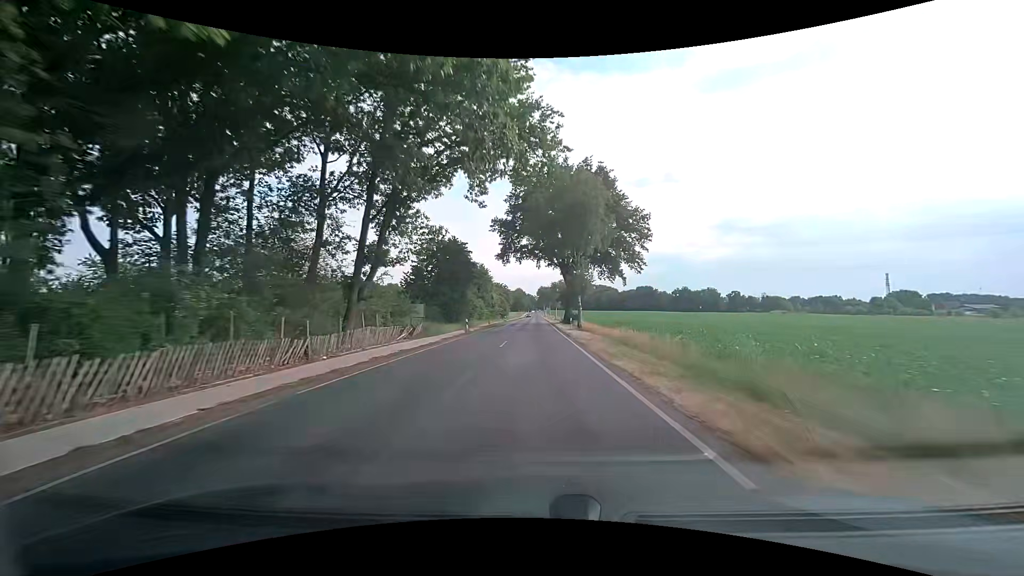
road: secondary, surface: asphalt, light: Day
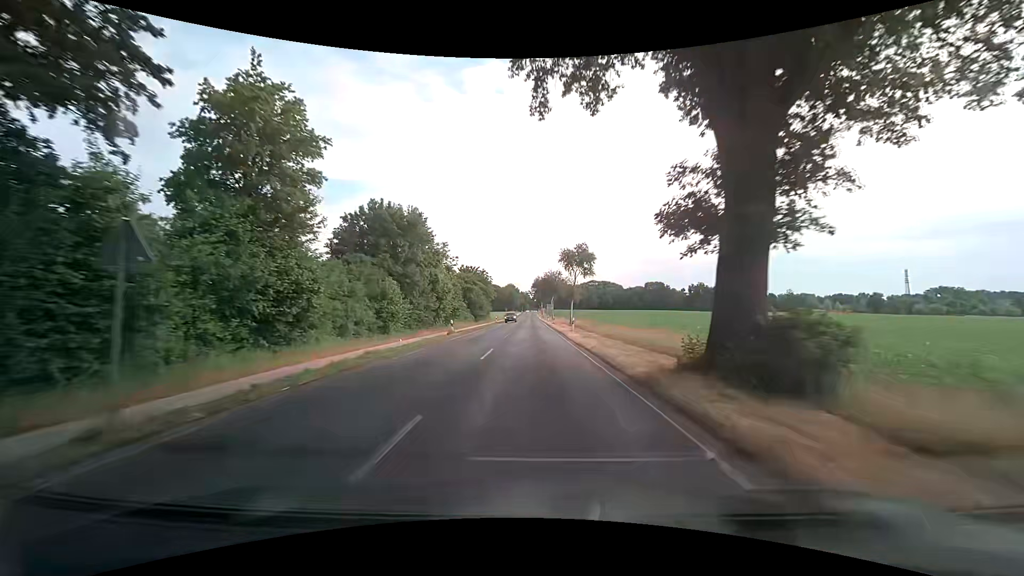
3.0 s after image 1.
(+0.3, +53.3) m; +1°
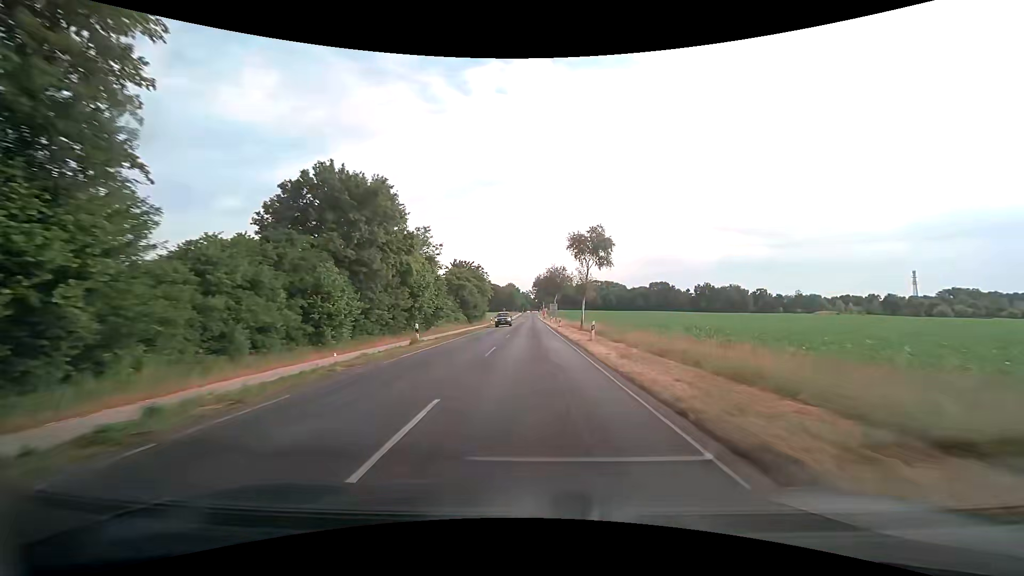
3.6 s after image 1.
(-0.1, +10.7) m; -1°
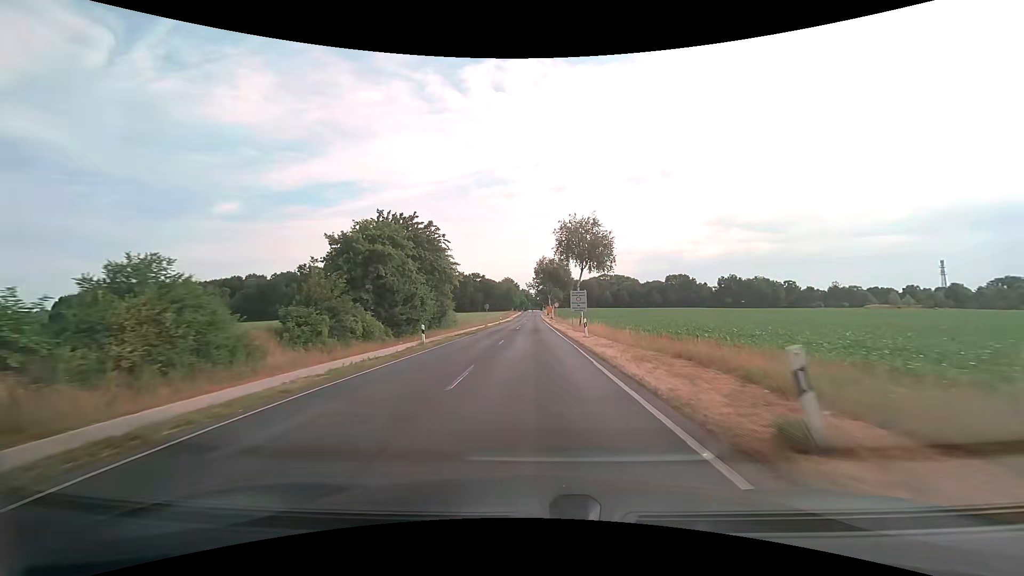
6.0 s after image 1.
(+0.2, +42.8) m; 0°
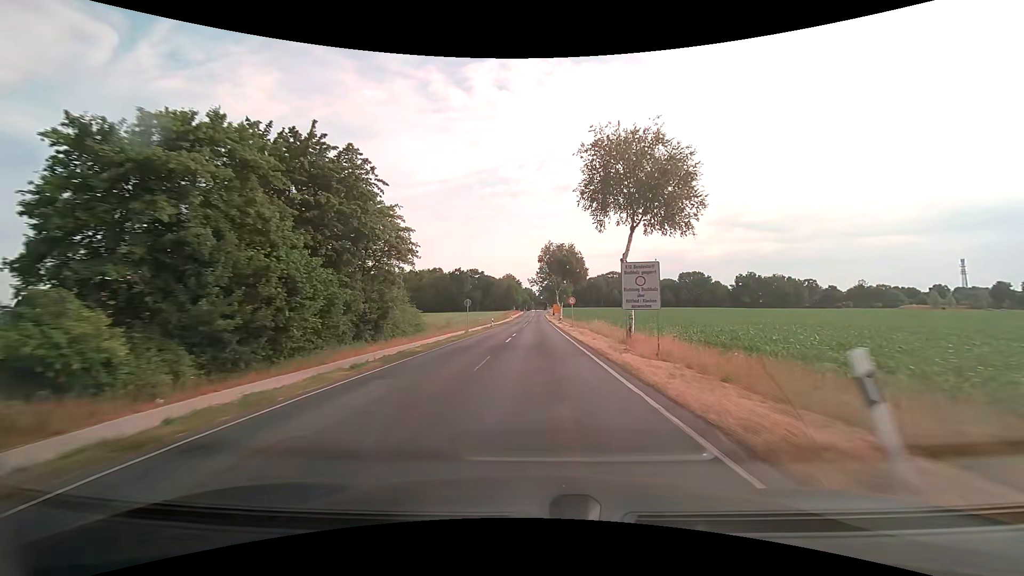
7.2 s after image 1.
(0.0, +21.2) m; 0°
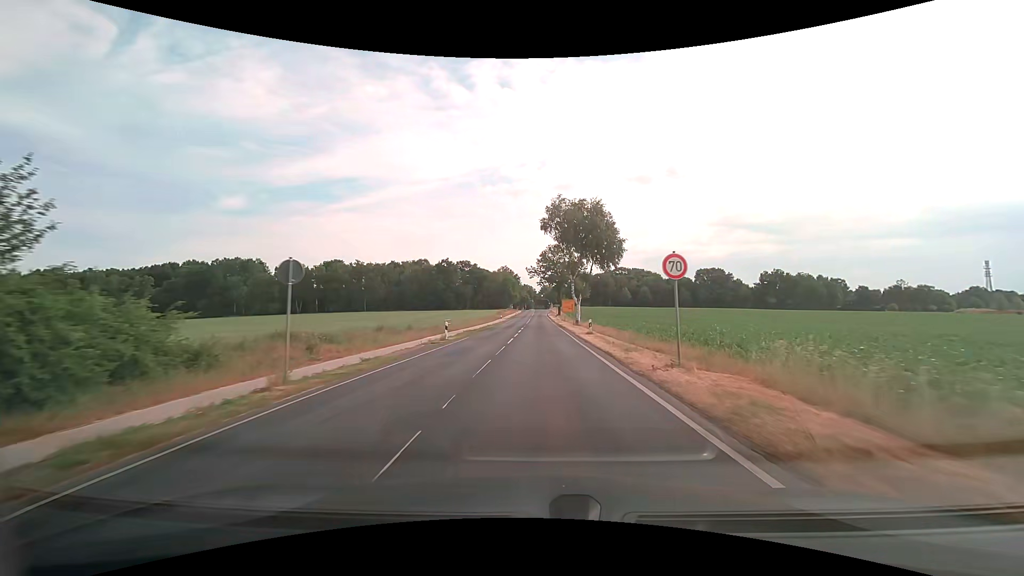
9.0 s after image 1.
(0.0, +31.4) m; 0°
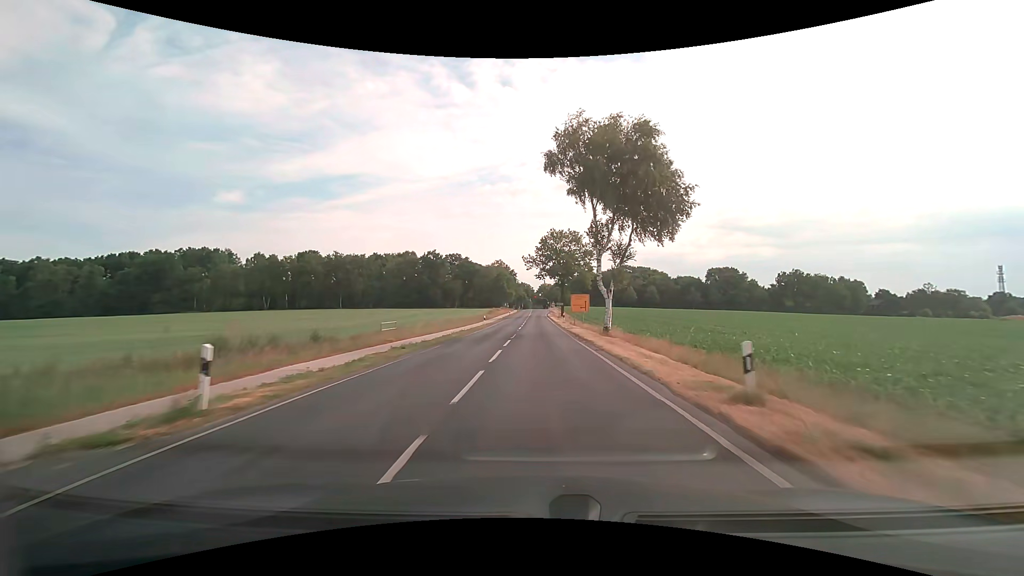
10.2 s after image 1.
(+0.1, +20.8) m; 0°
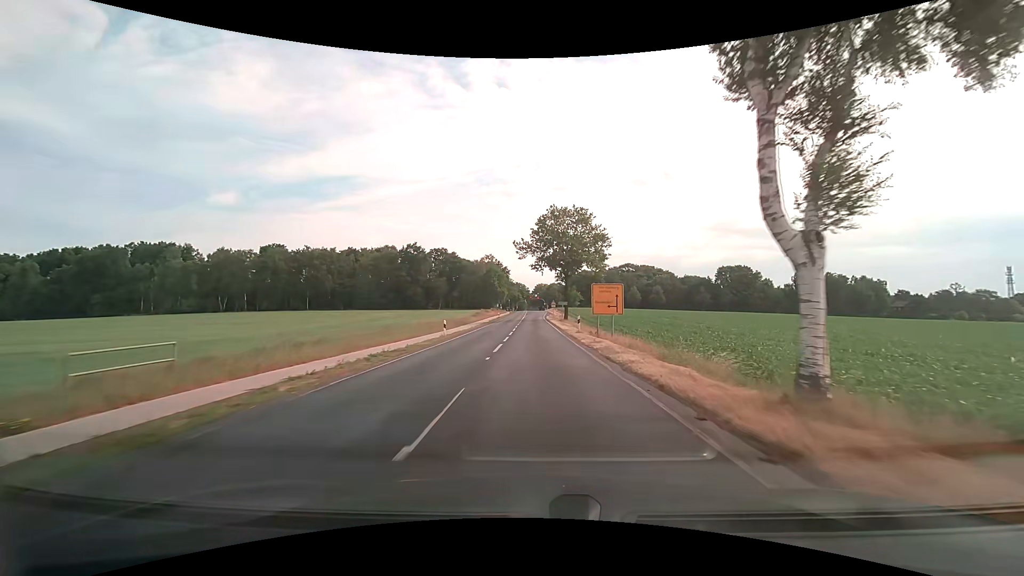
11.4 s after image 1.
(+0.1, +20.5) m; +1°
(0, +10) (0, +20) (0, +30) (0, +40) (0, +50) (0, +60) (0, +70) (0, +80) (0, +90) (+1, +100) m
